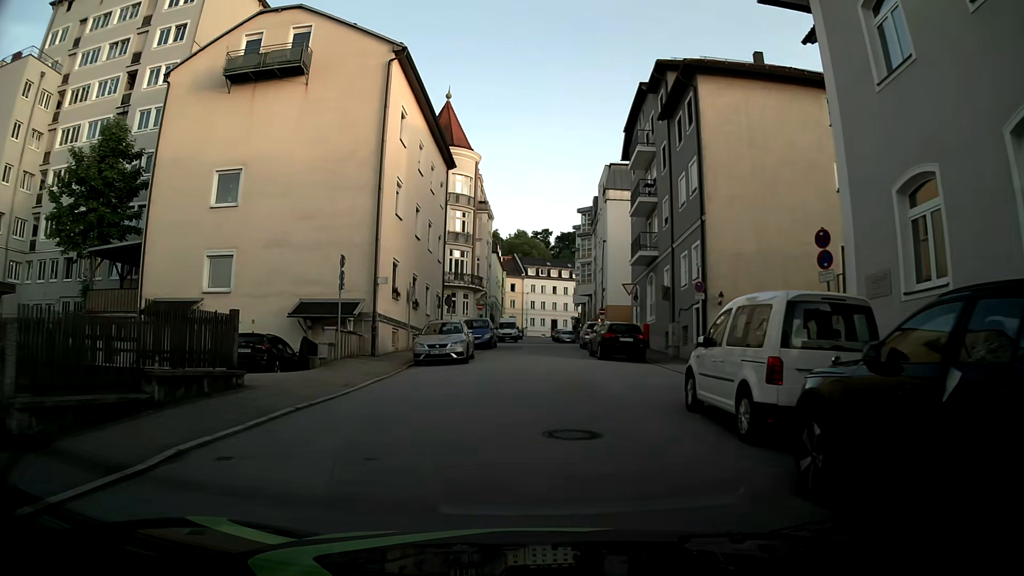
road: residential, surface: asphalt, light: Day
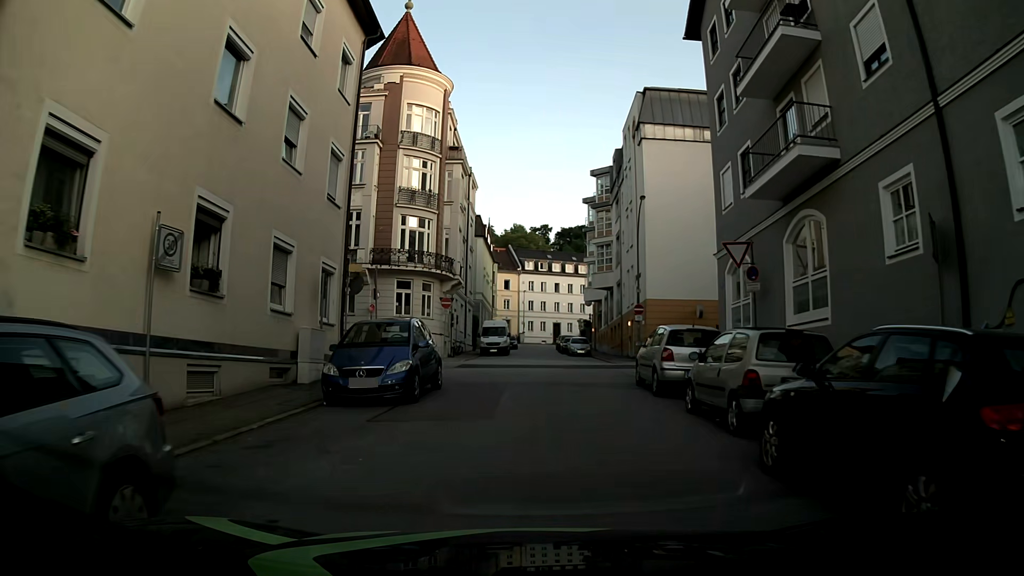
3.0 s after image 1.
(+0.3, +21.4) m; +1°
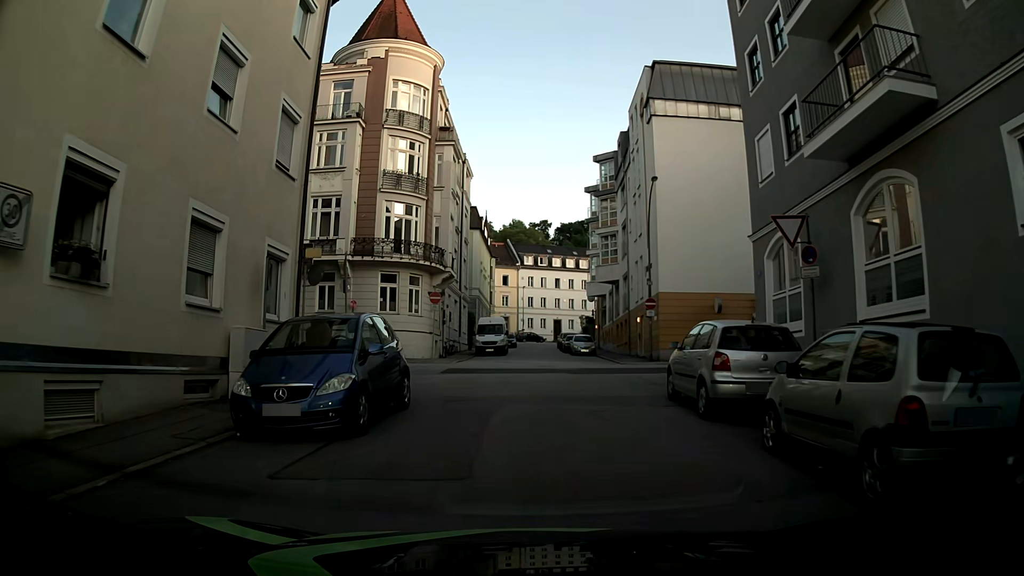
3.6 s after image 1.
(0.0, +3.9) m; -1°
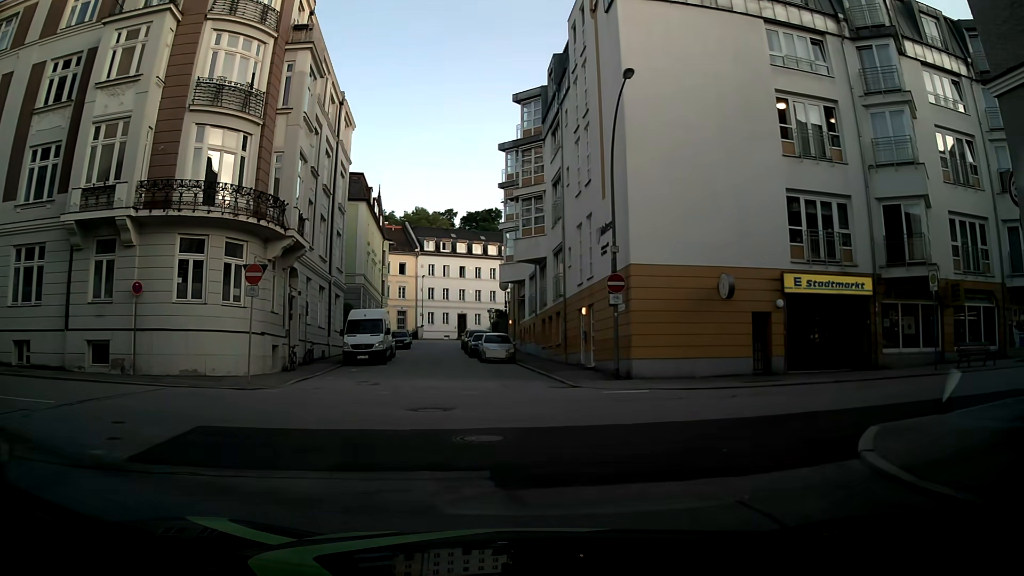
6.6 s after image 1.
(+0.2, +13.3) m; +5°
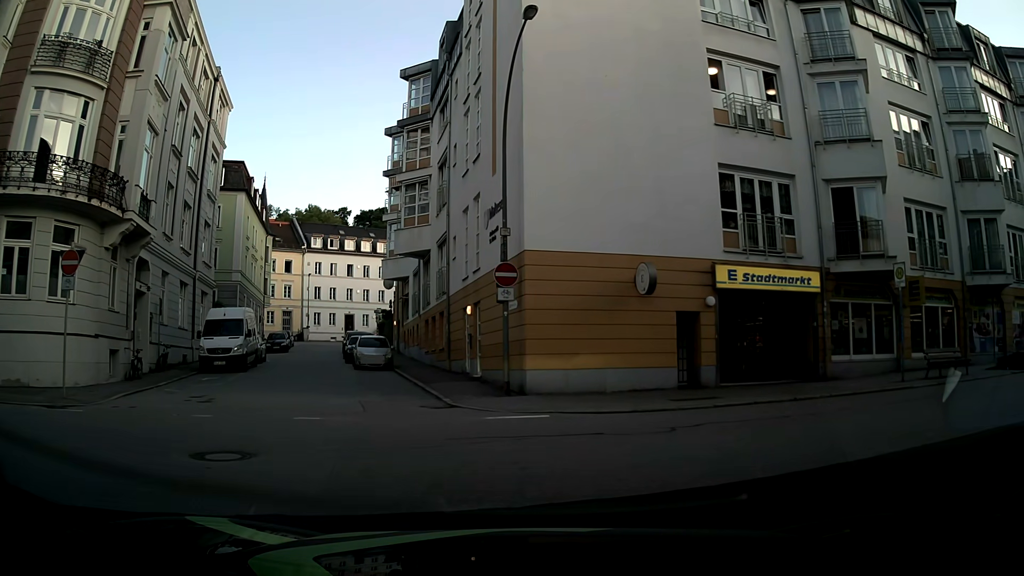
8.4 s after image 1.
(+0.2, +4.0) m; +9°
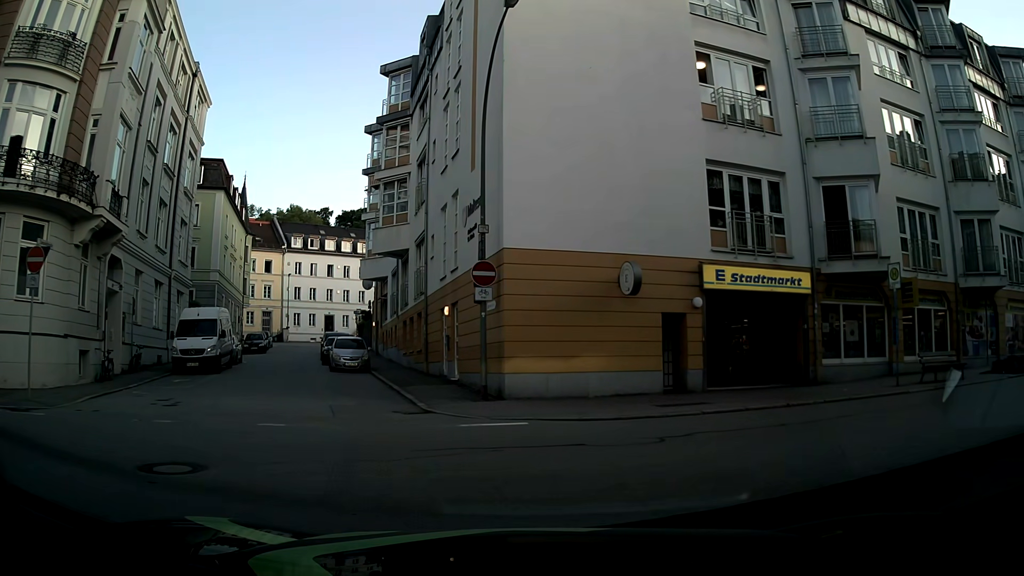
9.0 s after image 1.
(0.0, +0.7) m; 0°
